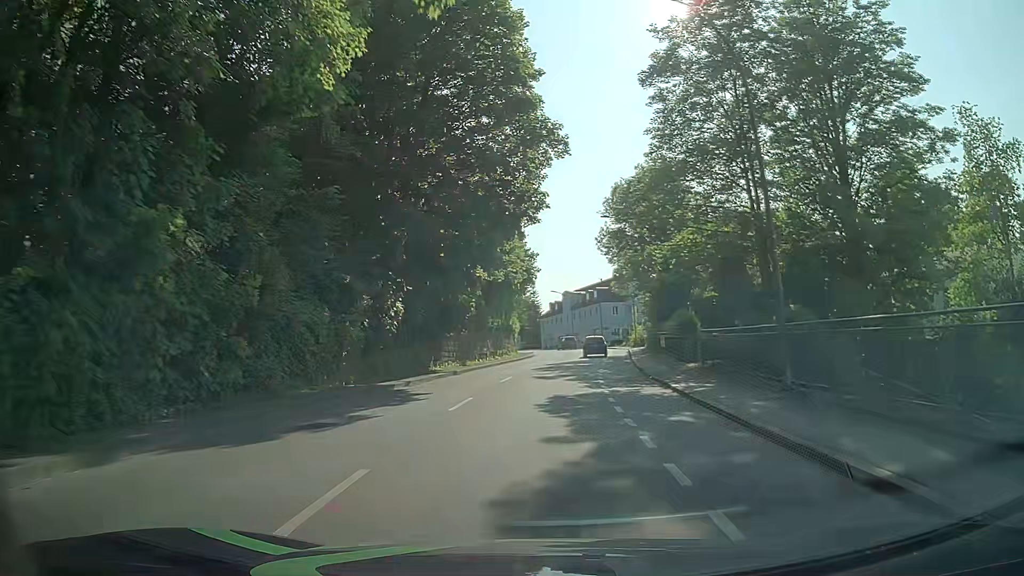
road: tertiary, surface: asphalt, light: Day
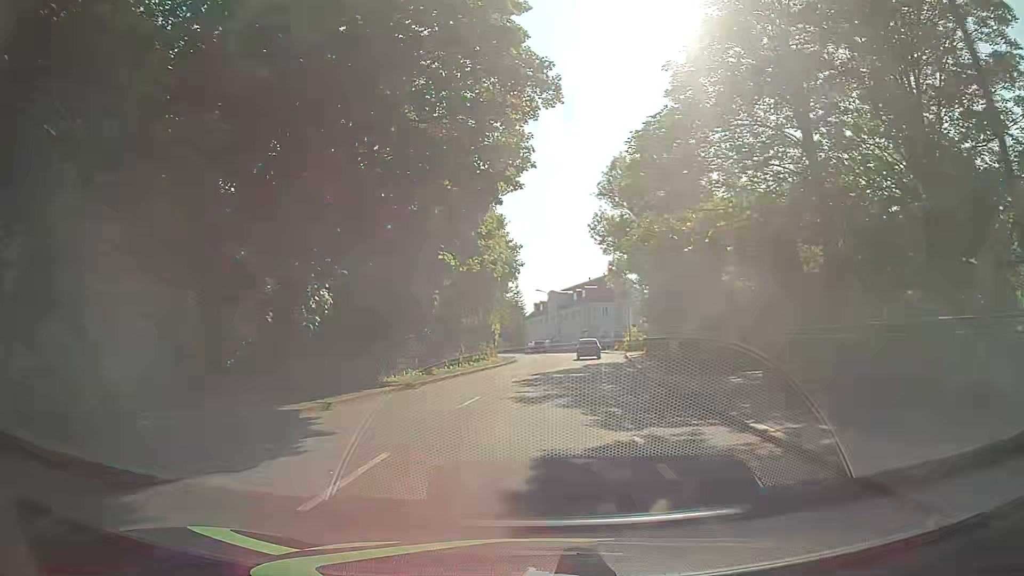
(+0.1, +7.6) m; +1°
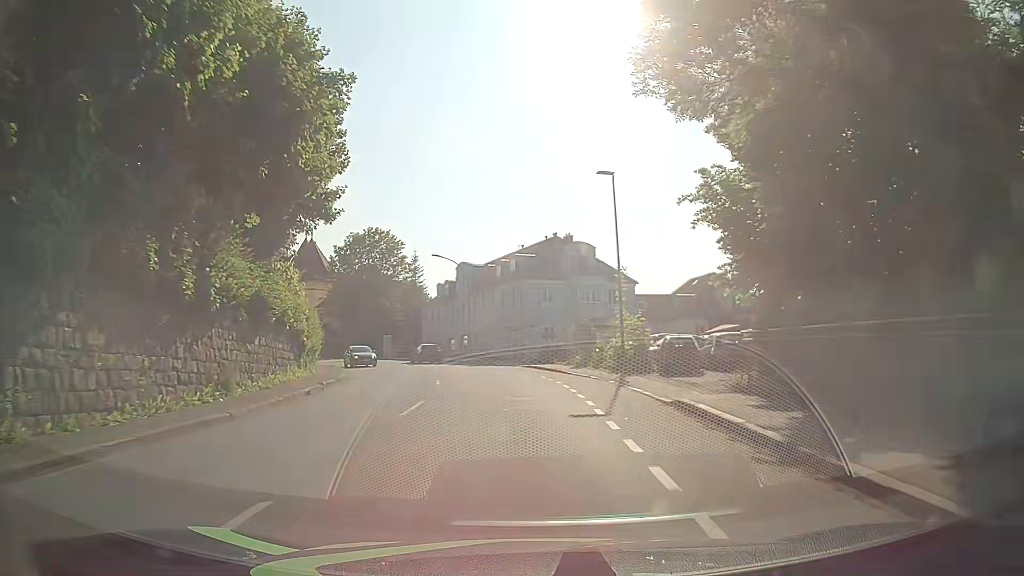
(+2.4, +38.5) m; +6°
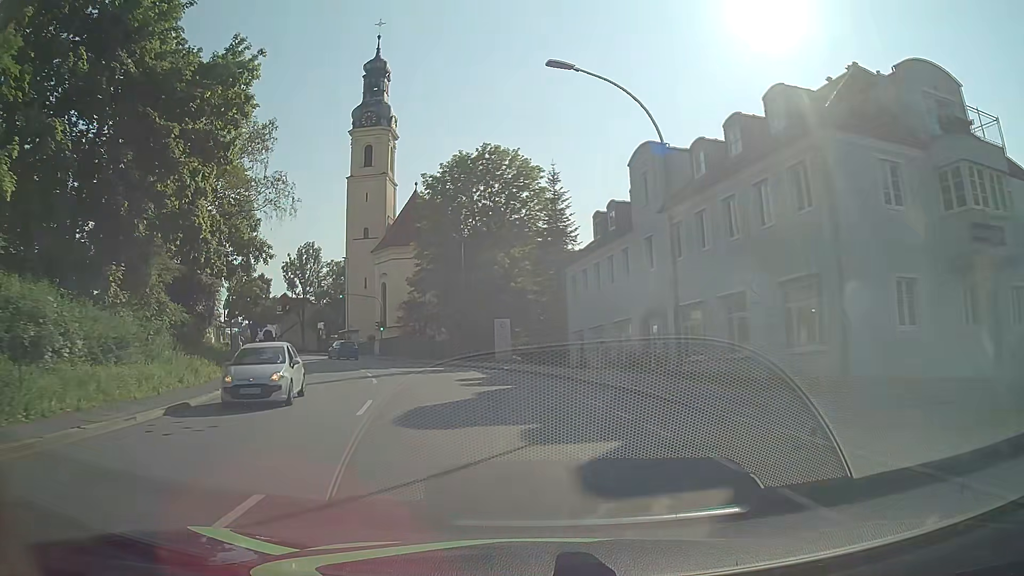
(-3.7, +38.5) m; -14°
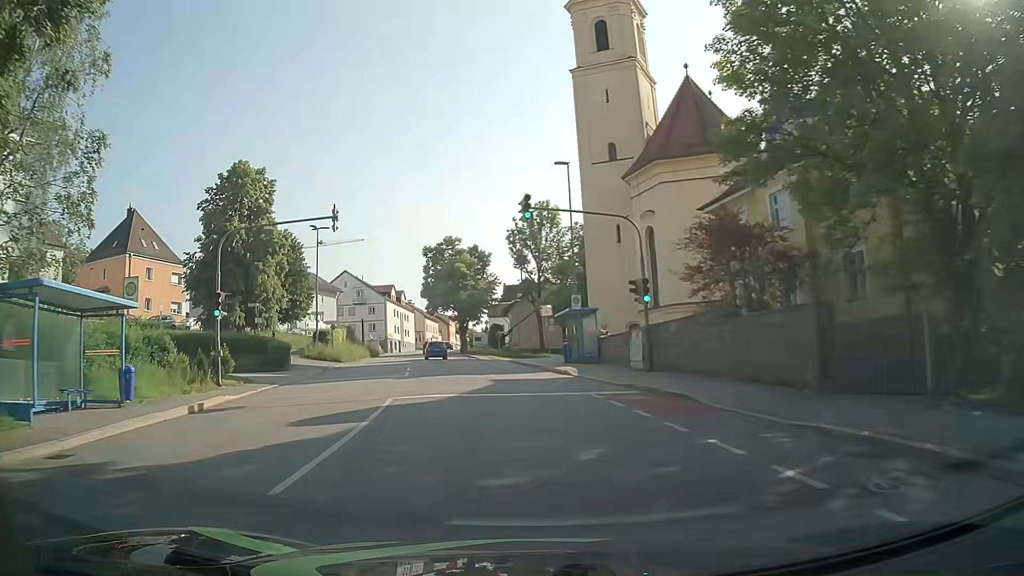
(-8.0, +37.6) m; -24°
(0, +10) (-2, +20) (-3, +30) (-5, +40) (-7, +49) (-9, +59) (-11, +69) (-13, +79) (-15, +89) (-16, +99) m
